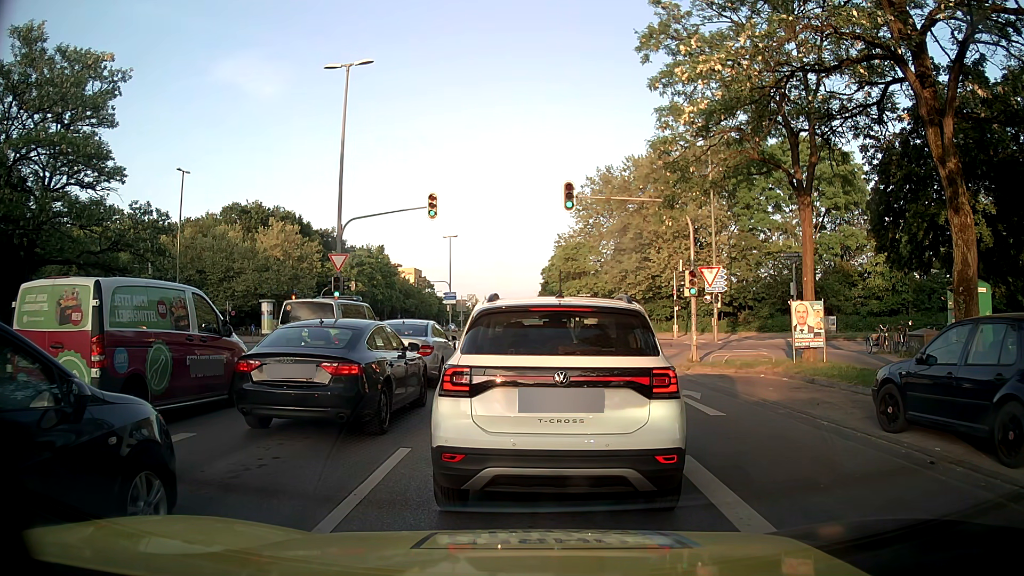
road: secondary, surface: asphalt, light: Day
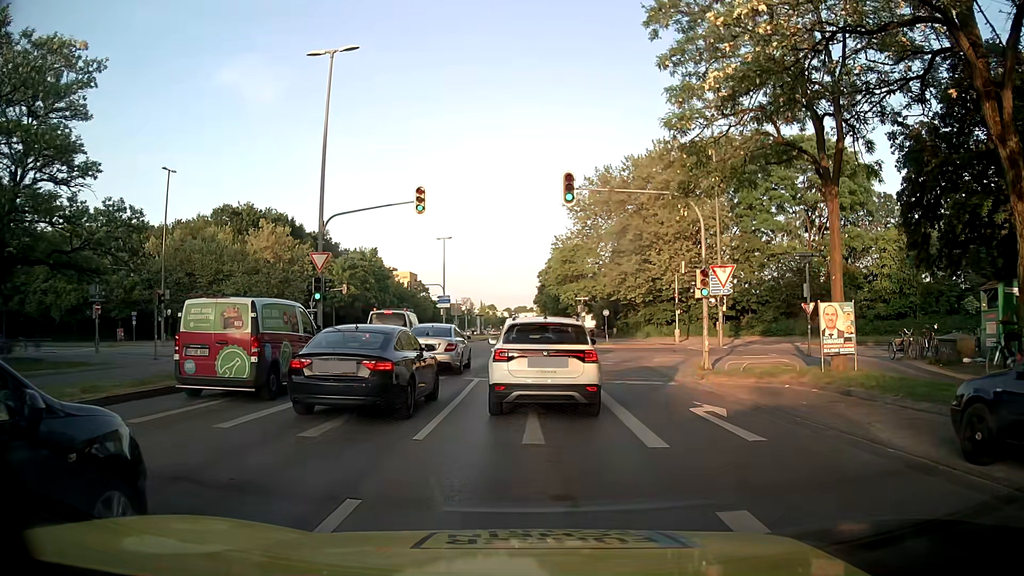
(+0.1, +2.2) m; +2°
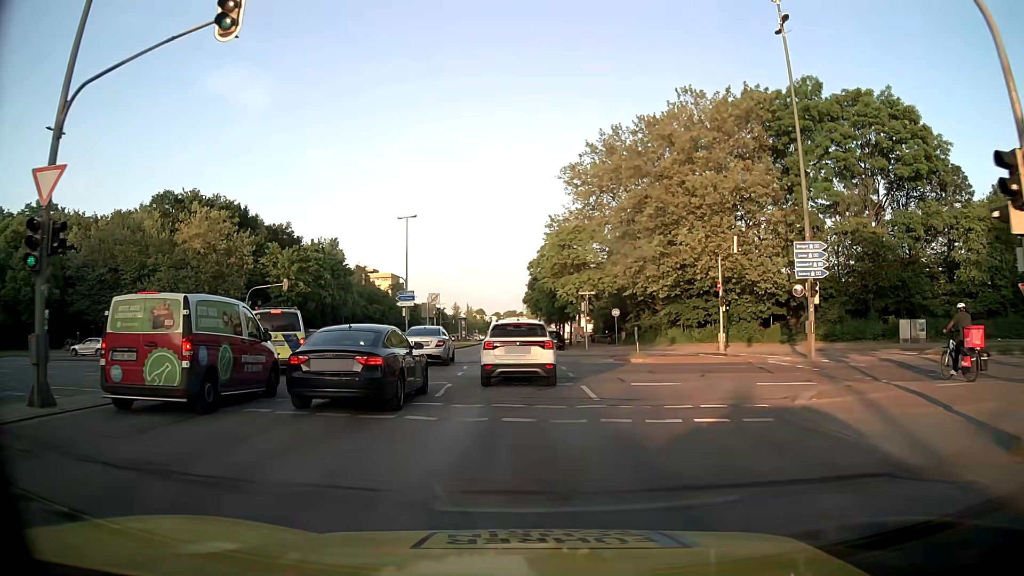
(+0.7, +16.0) m; +3°
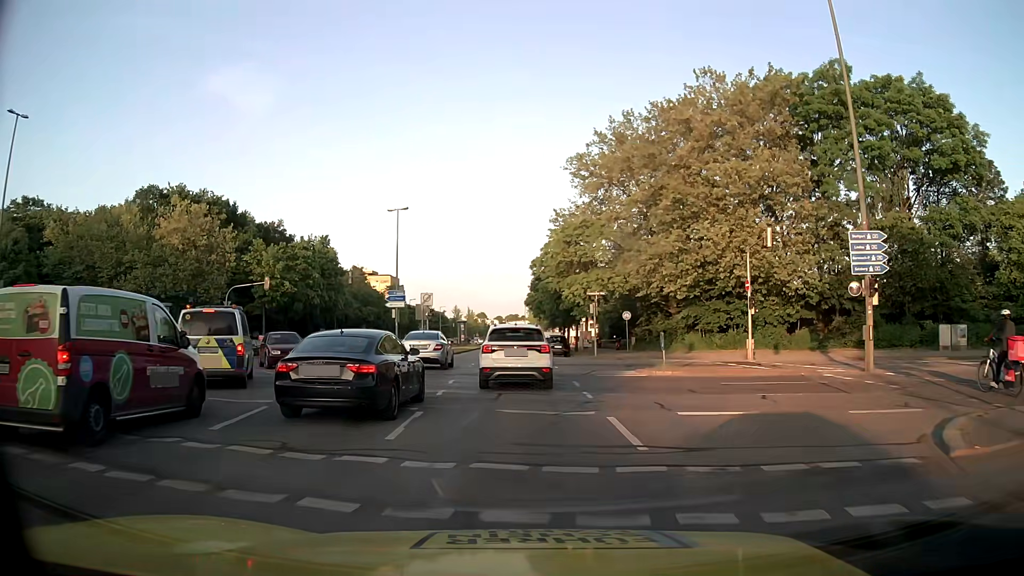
(0.0, +5.0) m; 0°
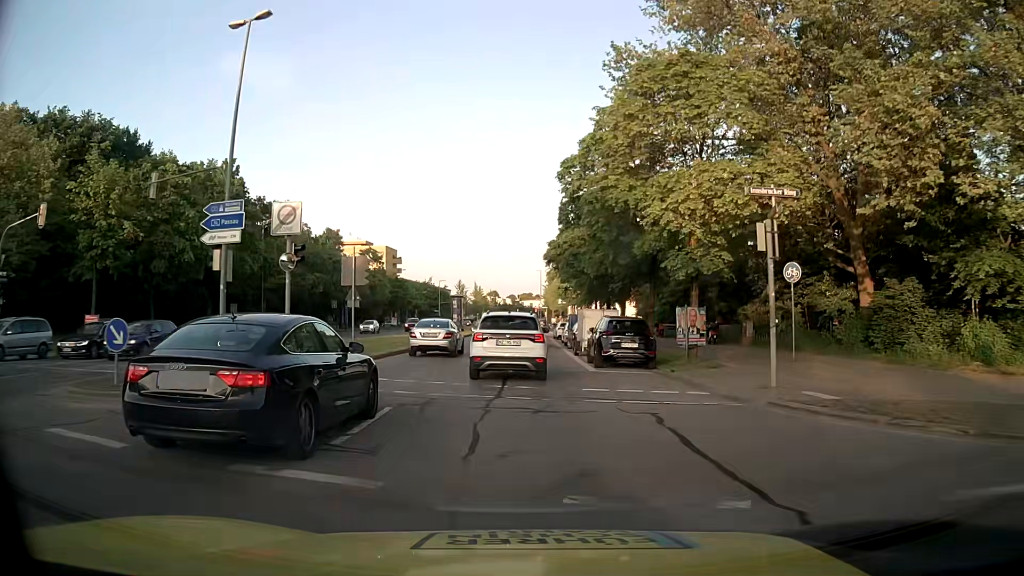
(-0.3, +29.6) m; -1°
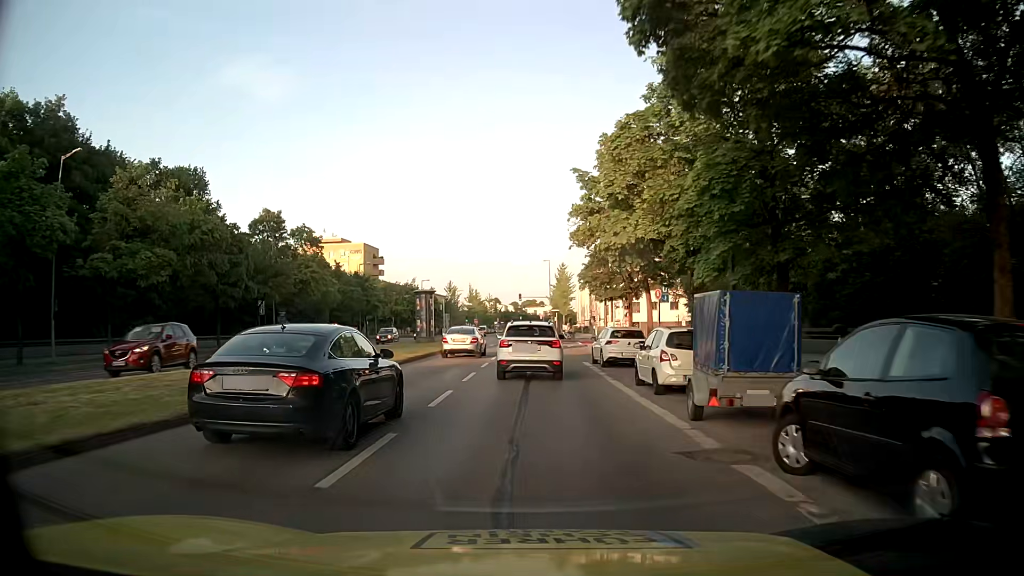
(0.0, +30.5) m; 0°
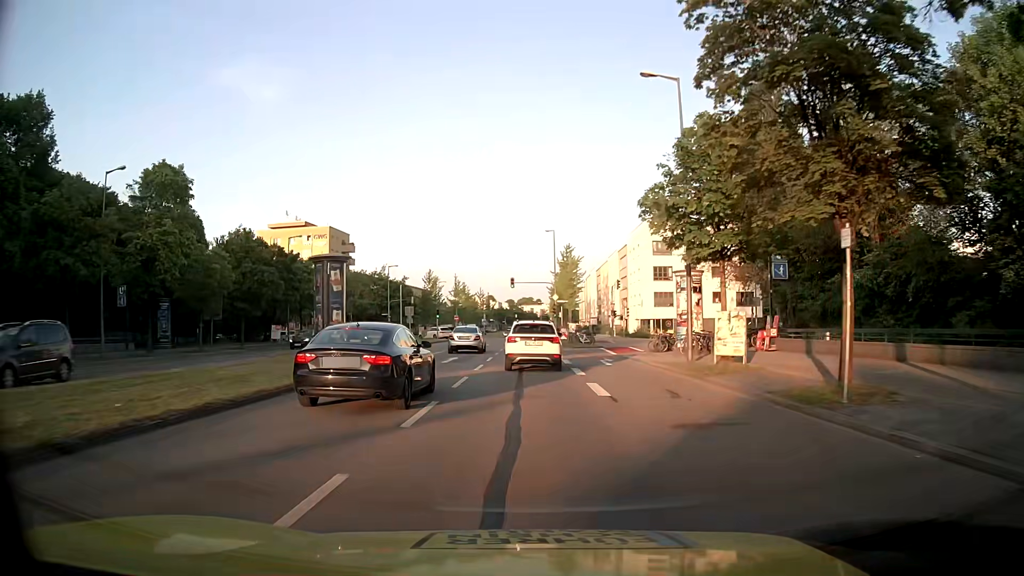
(-0.1, +27.1) m; -1°
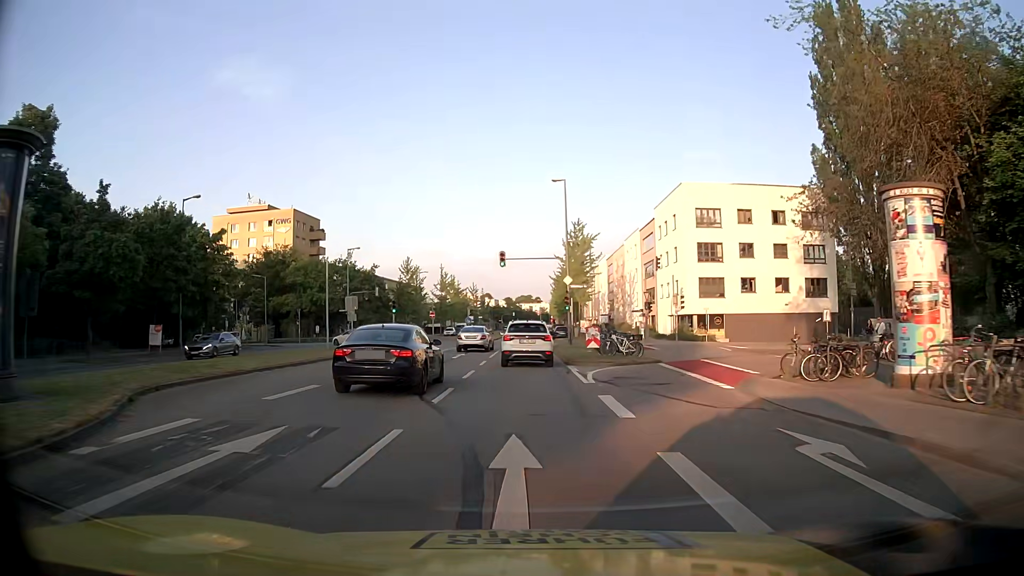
(+0.3, +21.6) m; +2°
(0, +10) (0, +20) (-1, +30) (-1, +40) (0, +50) (0, +60) (0, +70) (0, +80) (0, +90) (0, +100) m
